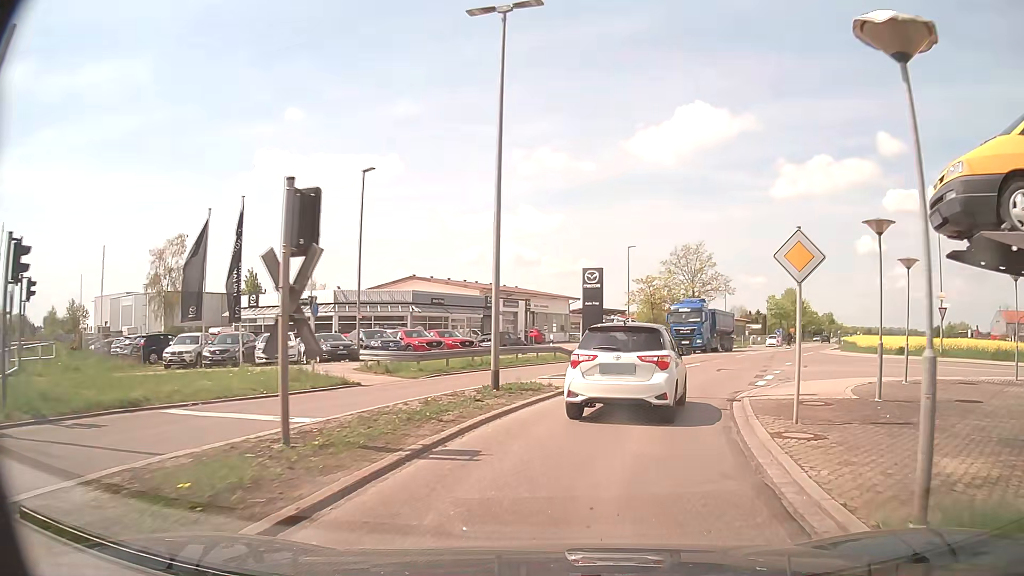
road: secondary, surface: asphalt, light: Day
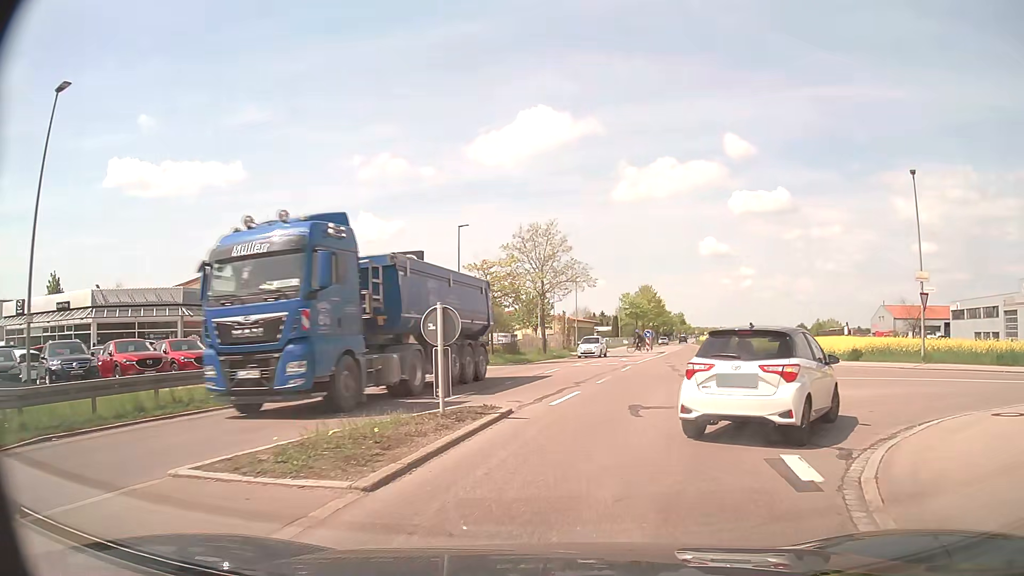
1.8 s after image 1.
(+1.8, +13.0) m; +14°
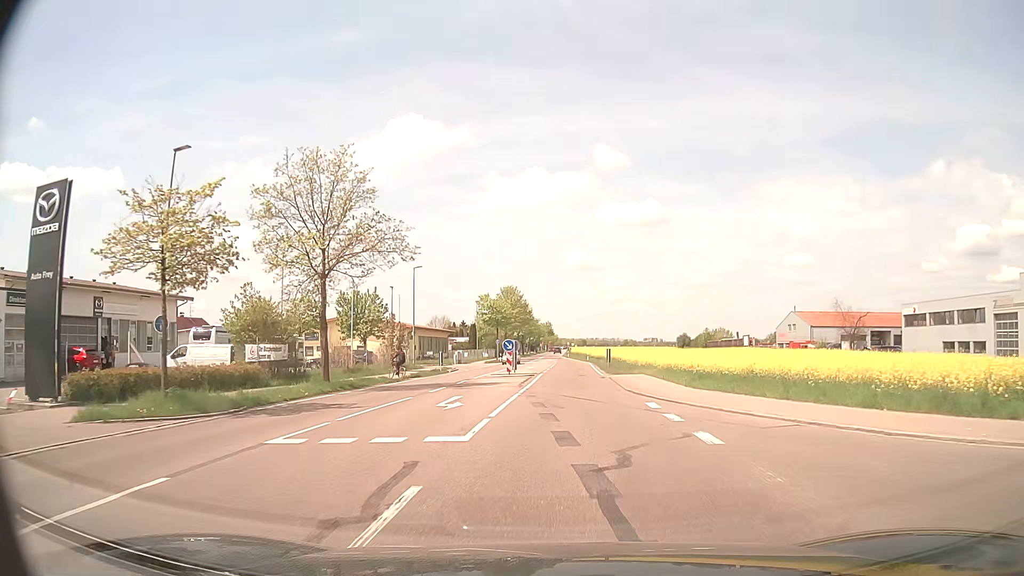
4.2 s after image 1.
(+3.1, +21.5) m; +11°
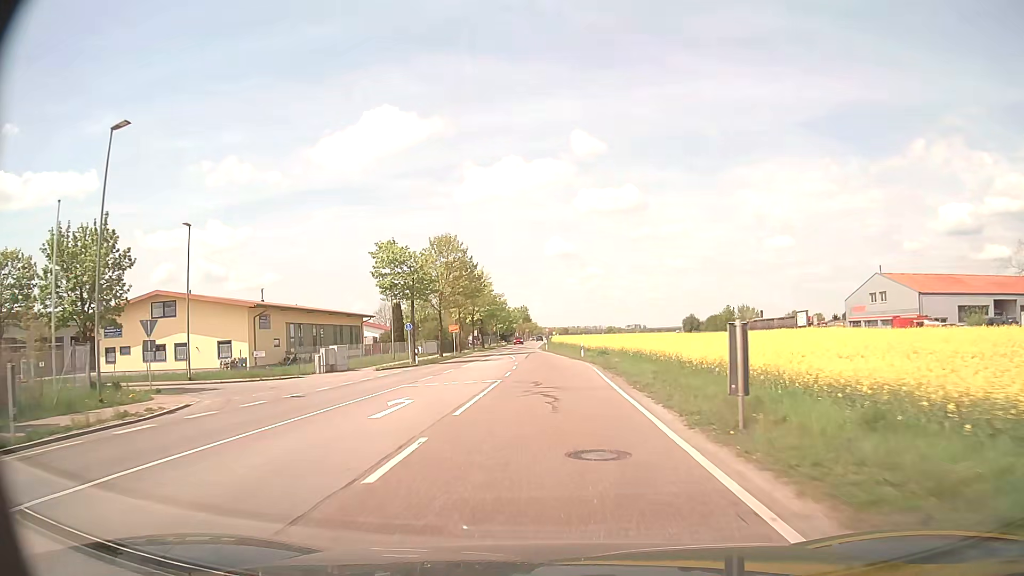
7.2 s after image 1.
(+1.9, +41.2) m; +2°
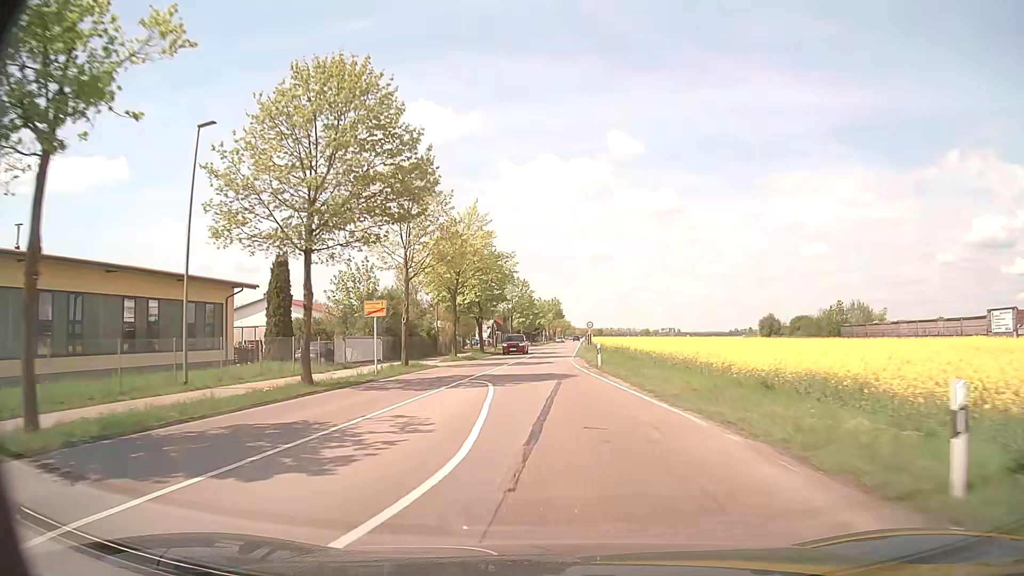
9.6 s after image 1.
(-1.0, +39.5) m; -3°
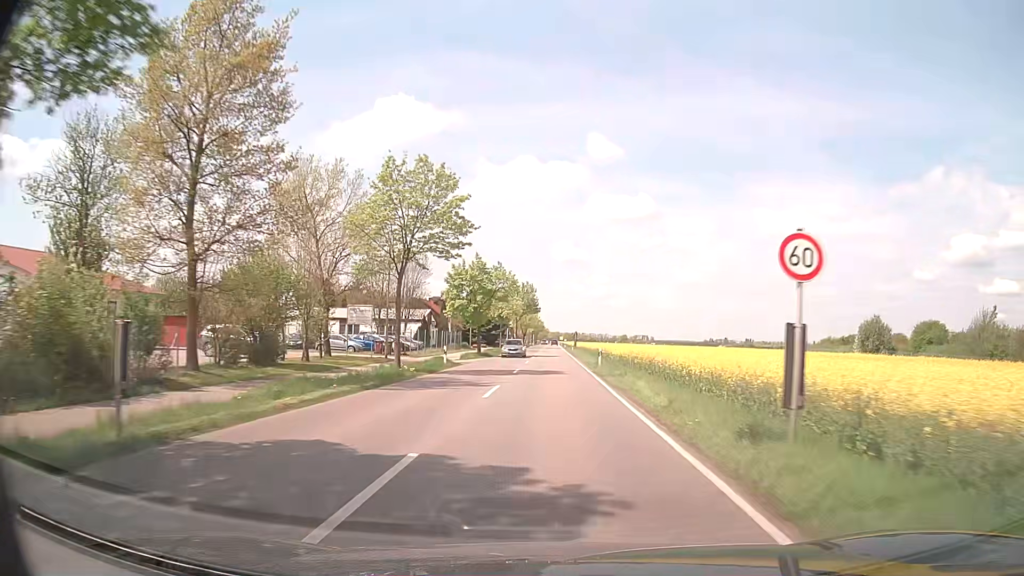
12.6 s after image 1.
(+0.5, +53.8) m; +2°
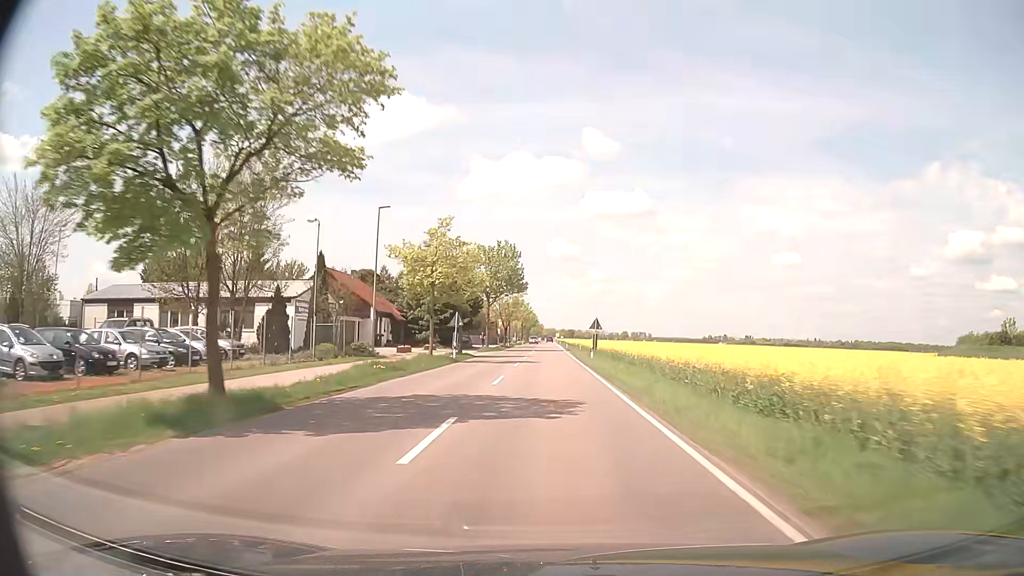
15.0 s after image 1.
(+0.4, +44.7) m; 0°
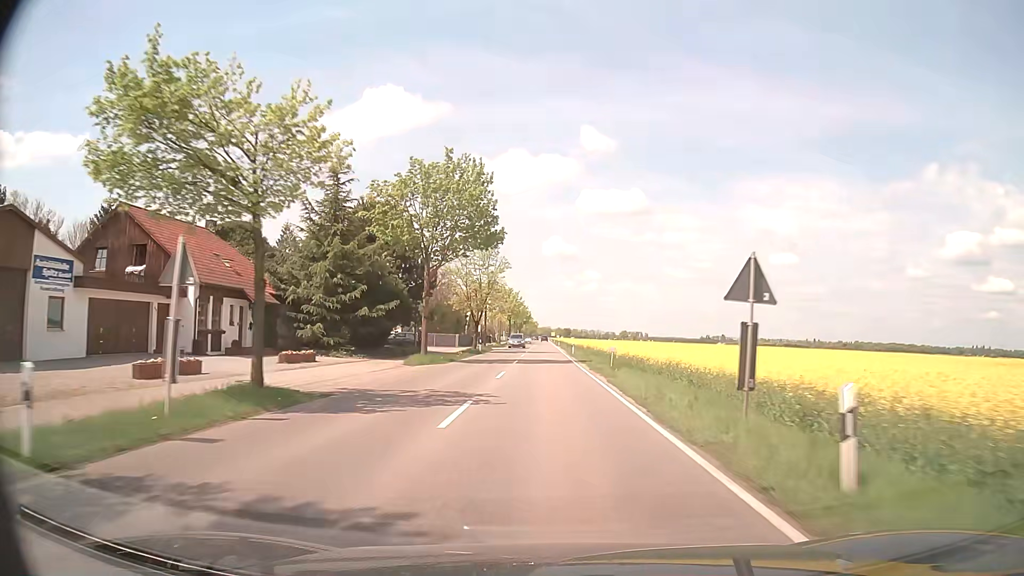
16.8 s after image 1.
(+0.1, +33.1) m; 0°
(0, +10) (0, +20) (0, +30) (0, +40) (0, +50) (0, +60) (0, +70) (0, +80) (0, +90) (0, +100) m
